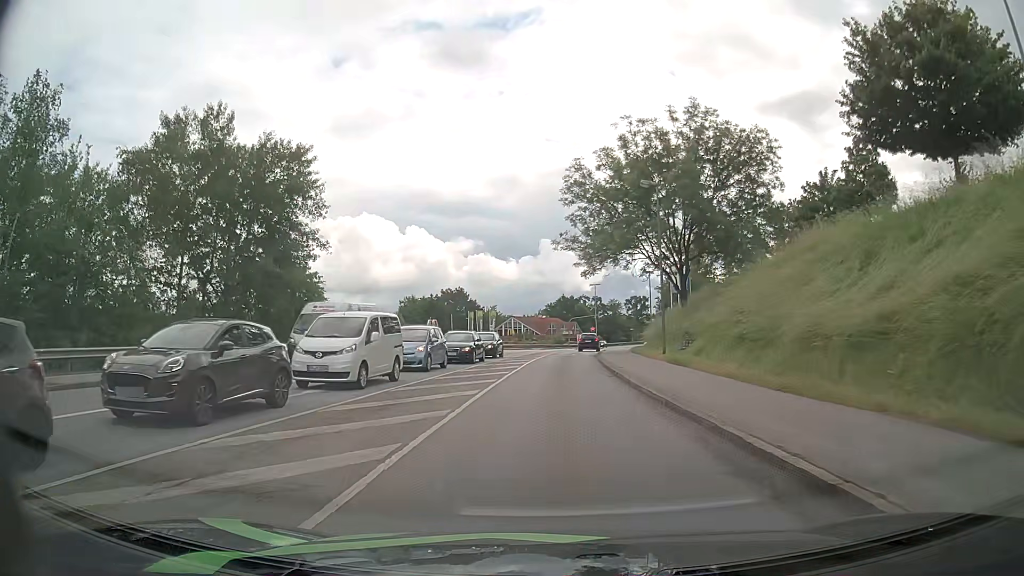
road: tertiary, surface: asphalt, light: Day
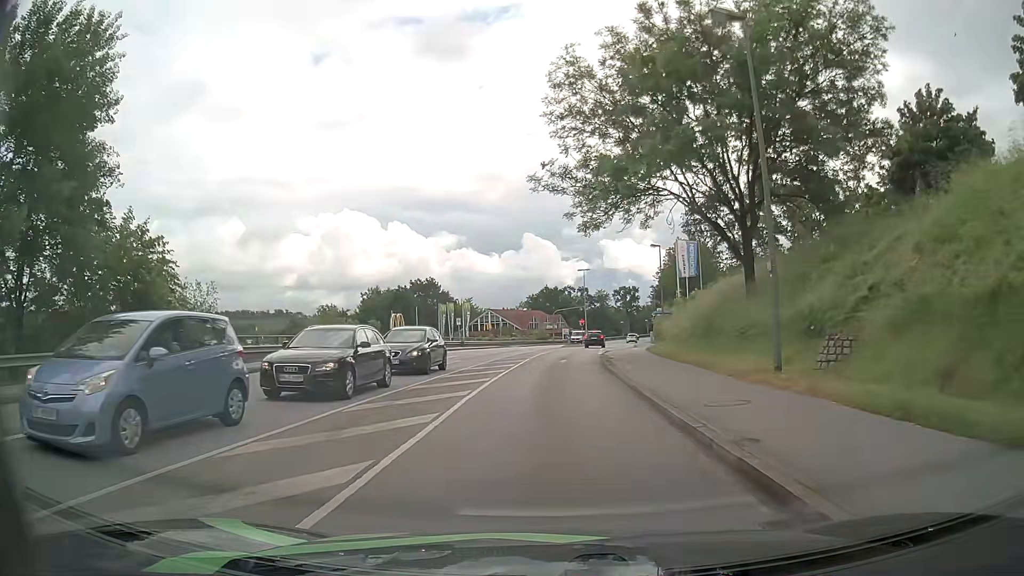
(+0.3, +16.7) m; +2°
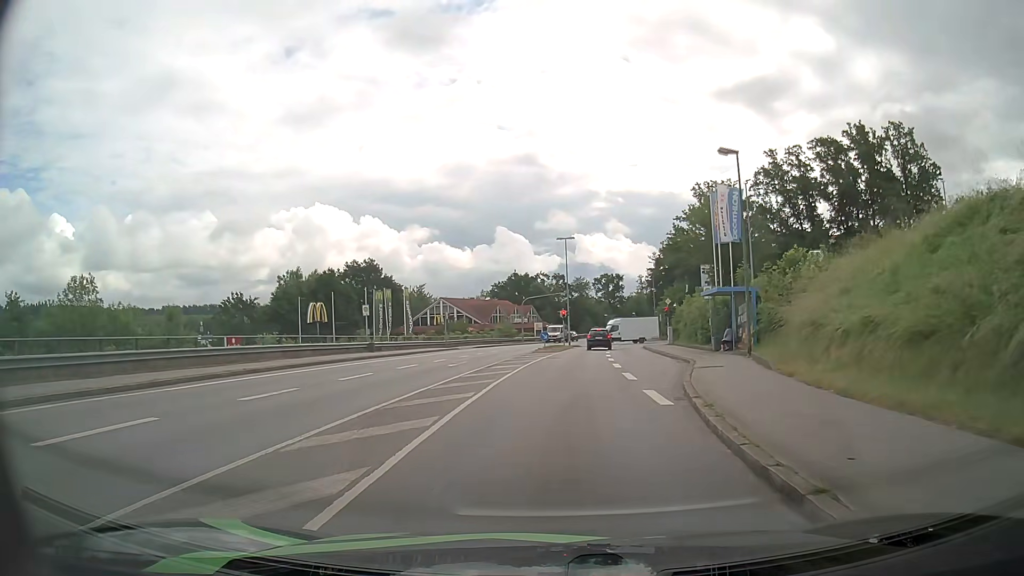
(+0.4, +28.0) m; +3°
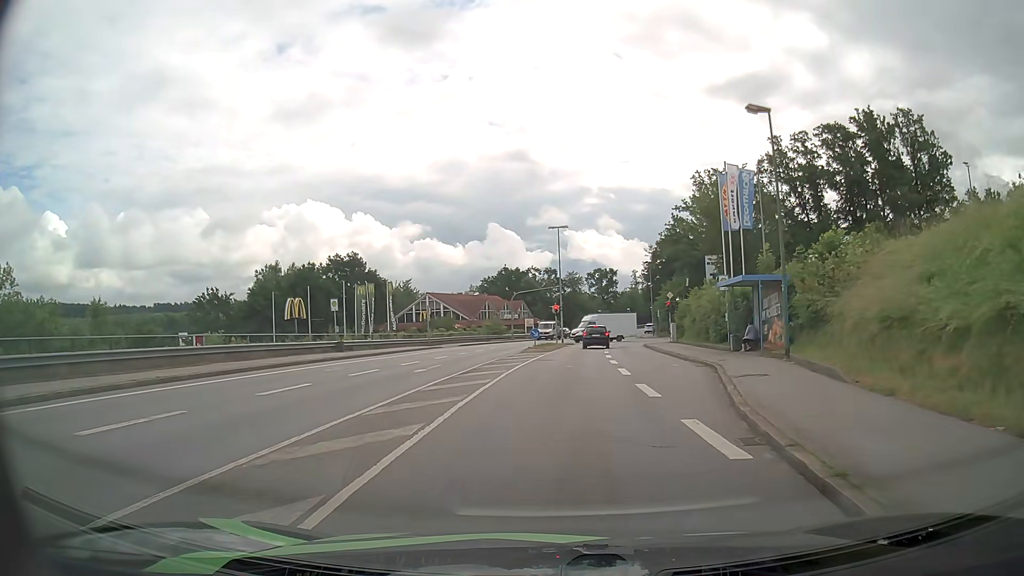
(0.0, +4.9) m; +1°
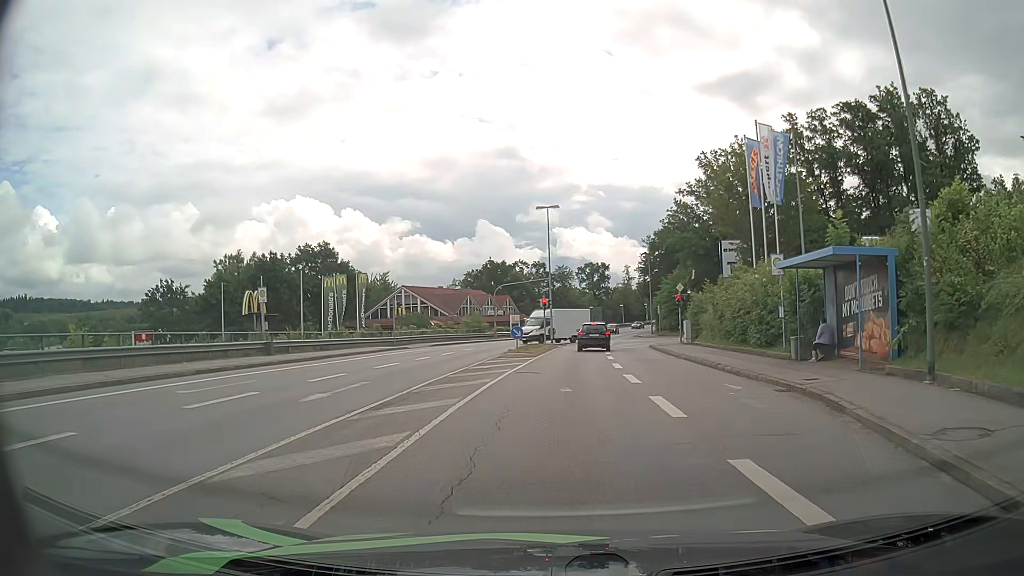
(-0.1, +8.8) m; 0°
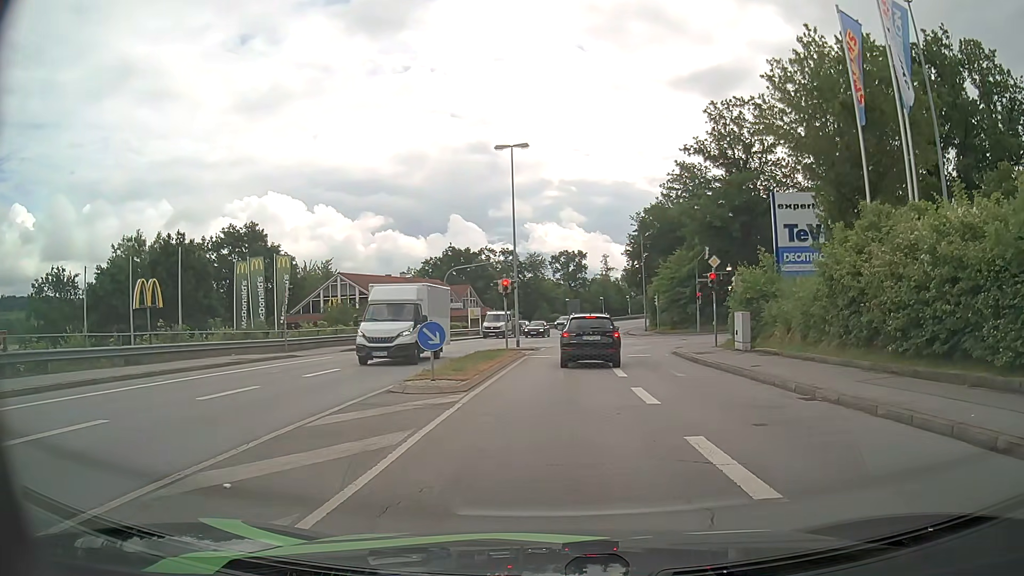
(+0.4, +16.4) m; +3°
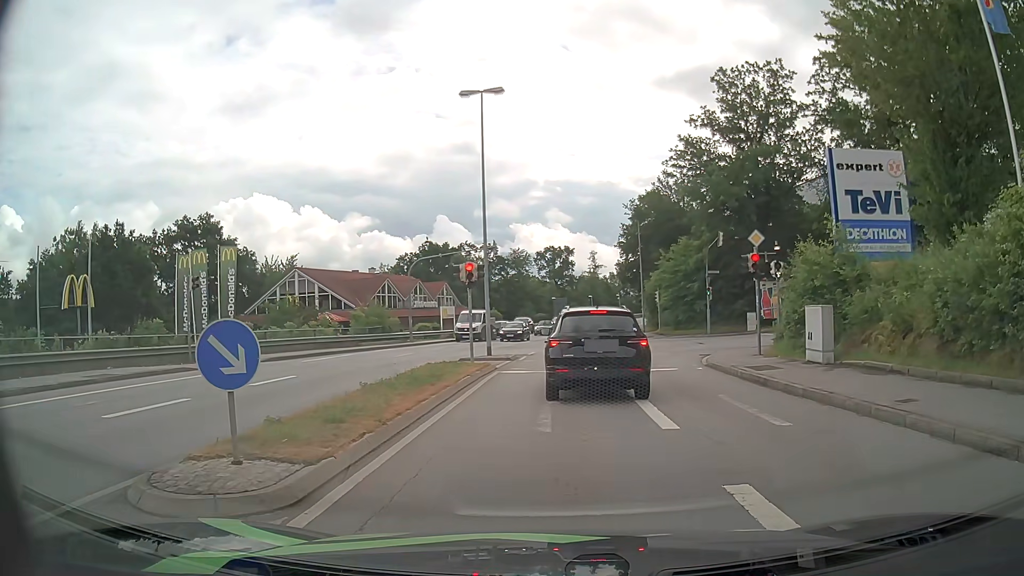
(+0.1, +8.3) m; +2°
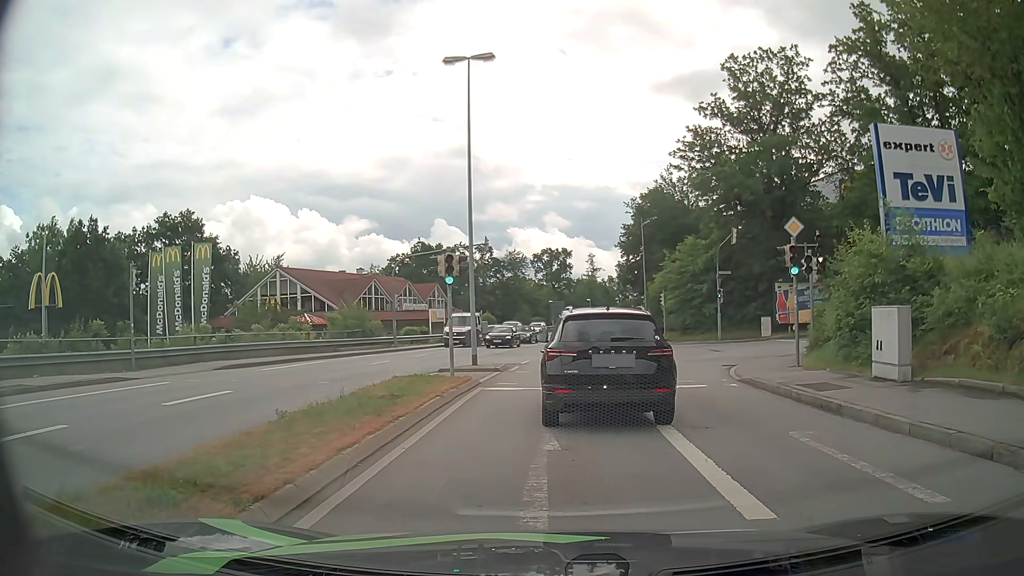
(0.0, +3.7) m; -1°
